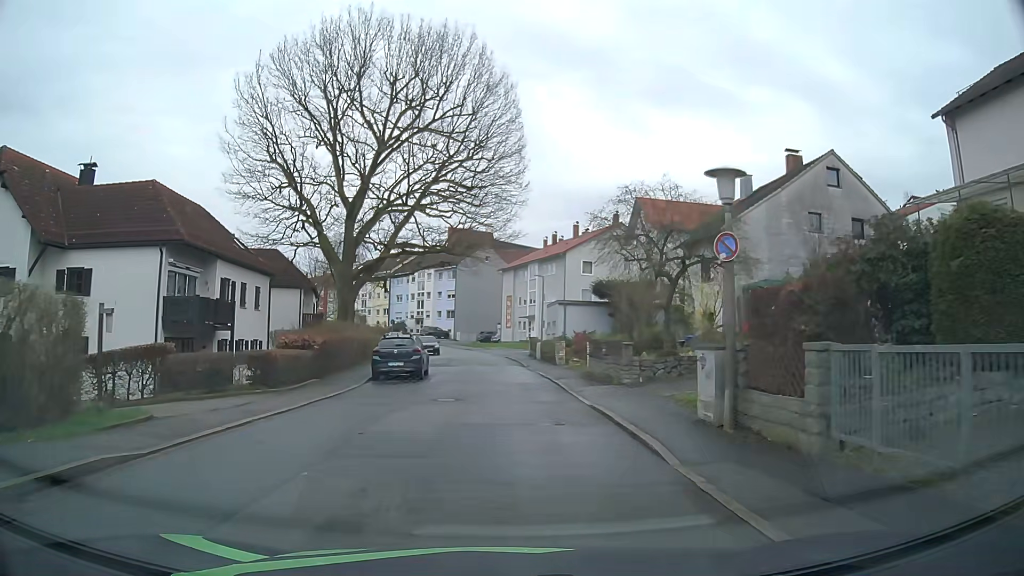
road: residential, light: Day
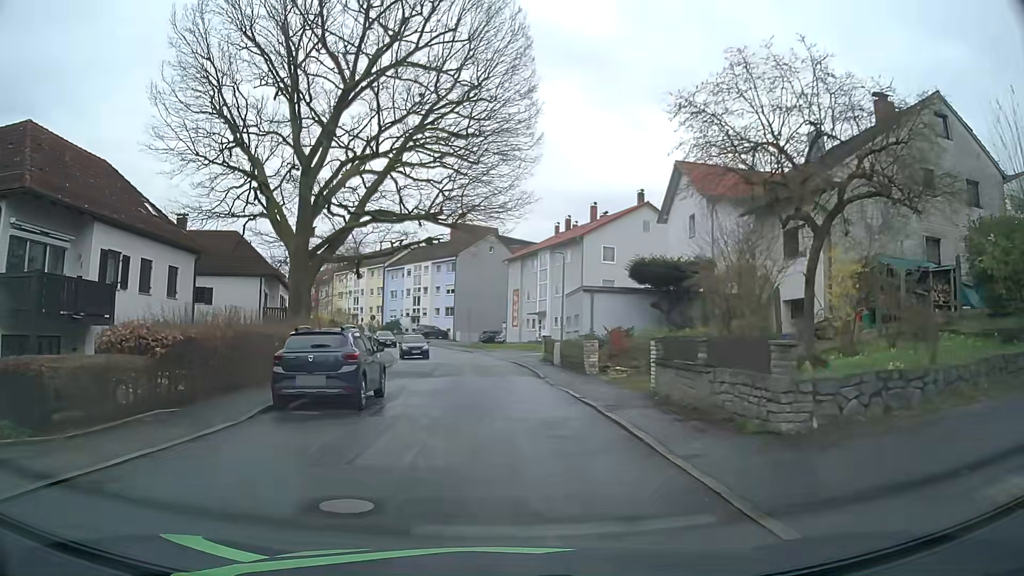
(-0.1, +10.6) m; 0°
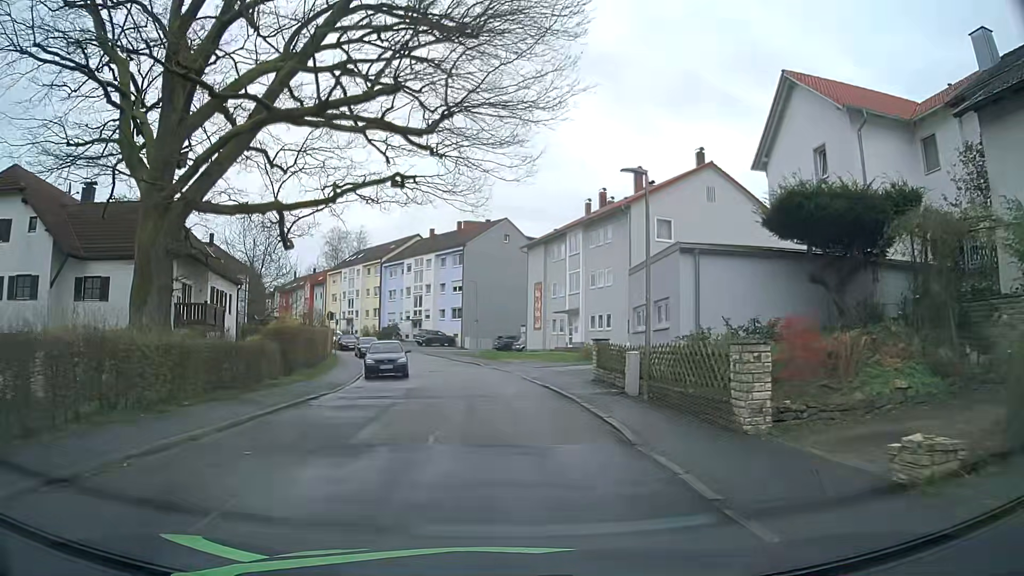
(-0.2, +14.9) m; -2°
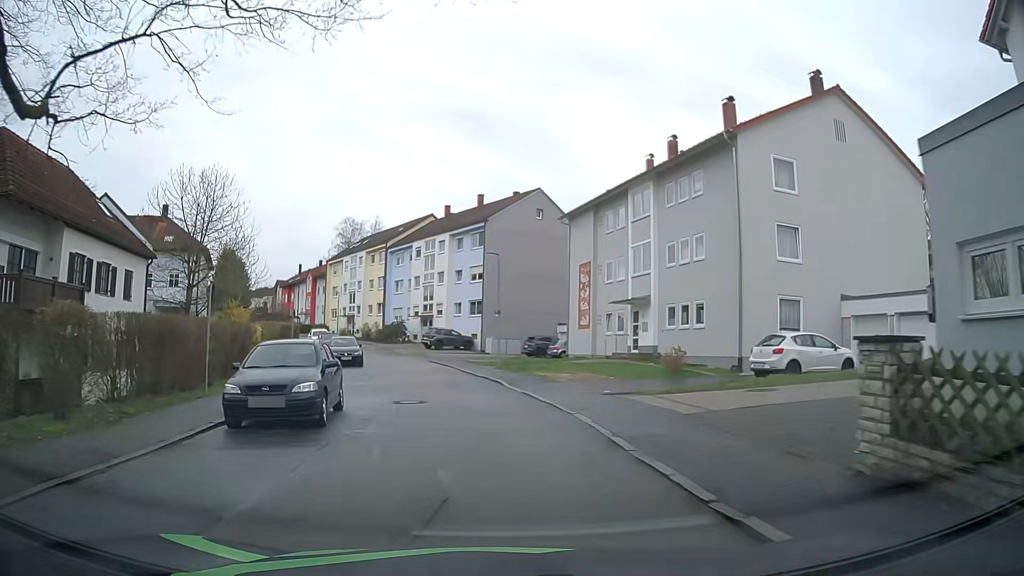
(-0.2, +15.3) m; -2°
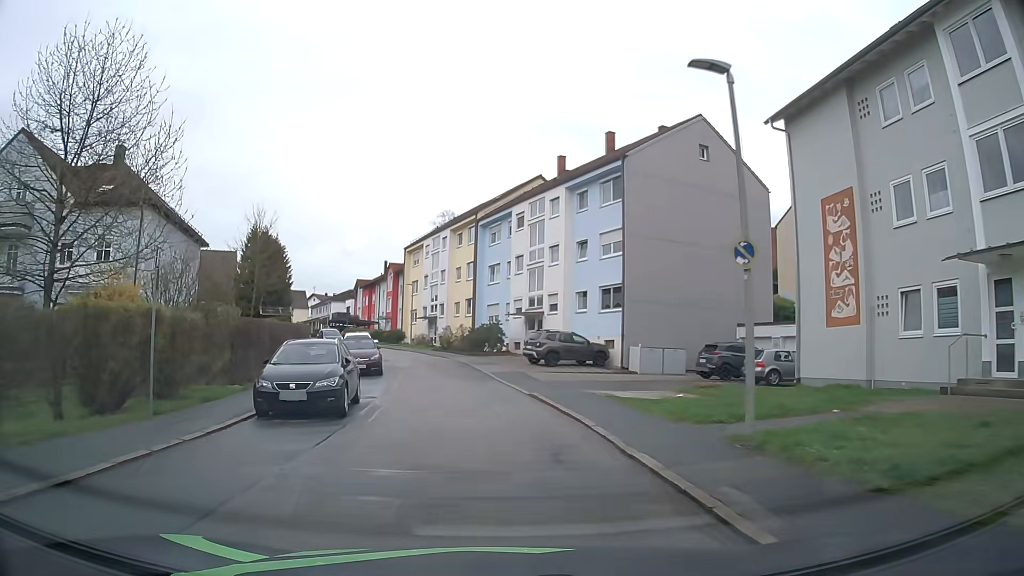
(-1.4, +21.0) m; -9°
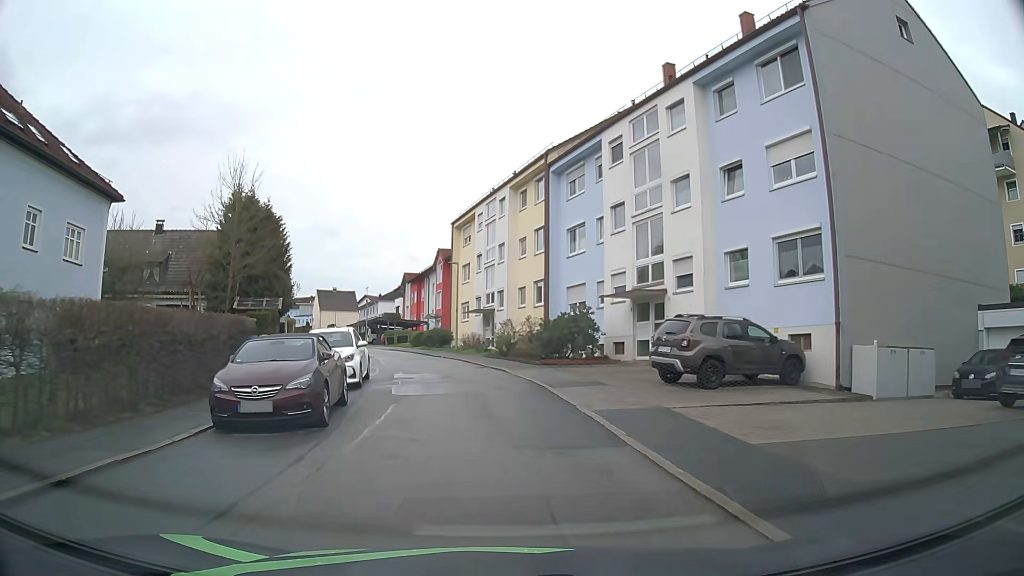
(-0.9, +16.1) m; -6°
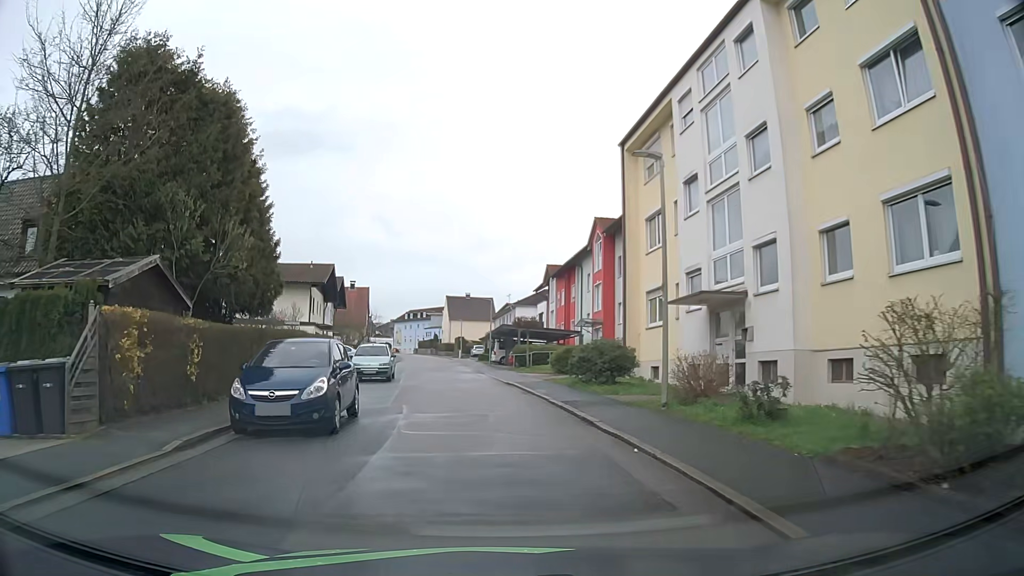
(-2.2, +24.5) m; -13°
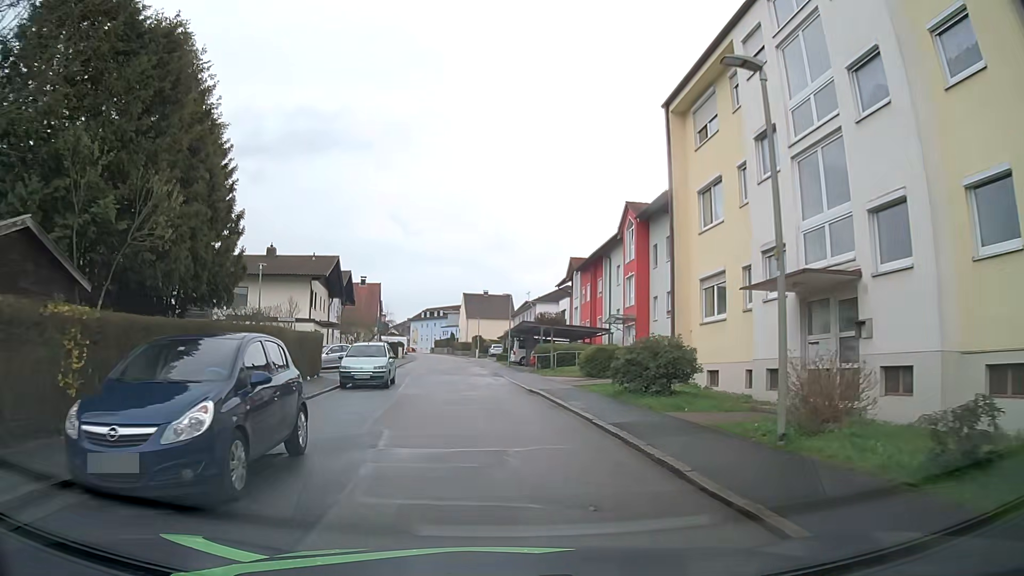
(0.0, +4.8) m; -1°
(0, +10) (-1, +20) (-2, +30) (-3, +40) (-3, +50) (-4, +60) (-5, +70) (-6, +80) (-8, +90) (-9, +100) m
